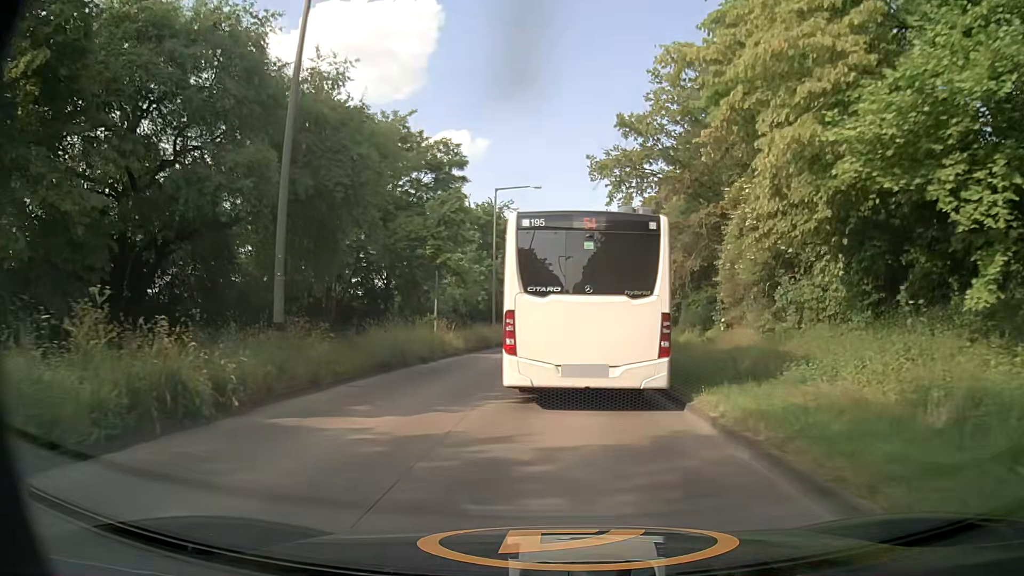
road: tertiary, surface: concrete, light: Day
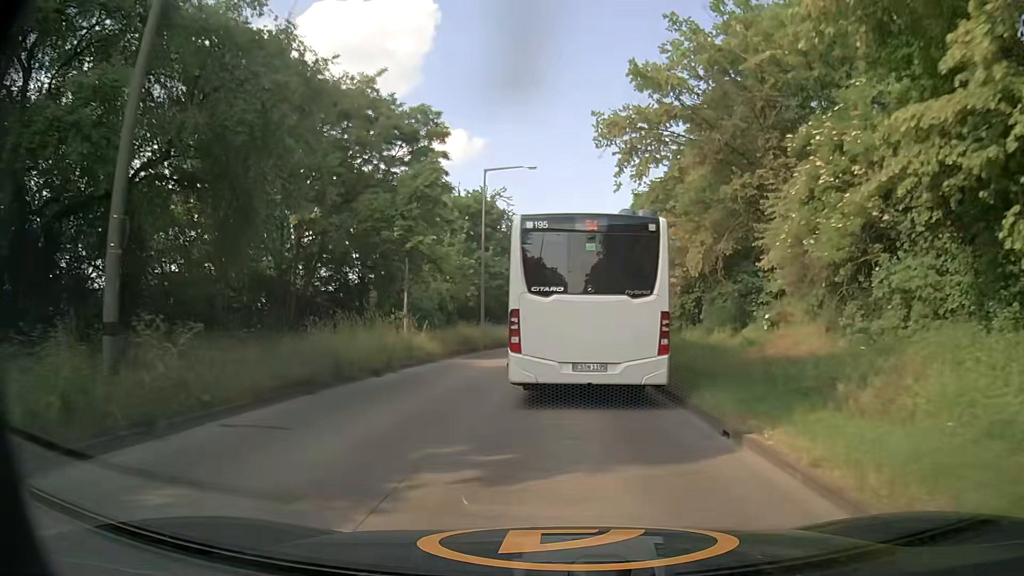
(-0.1, +5.9) m; 0°
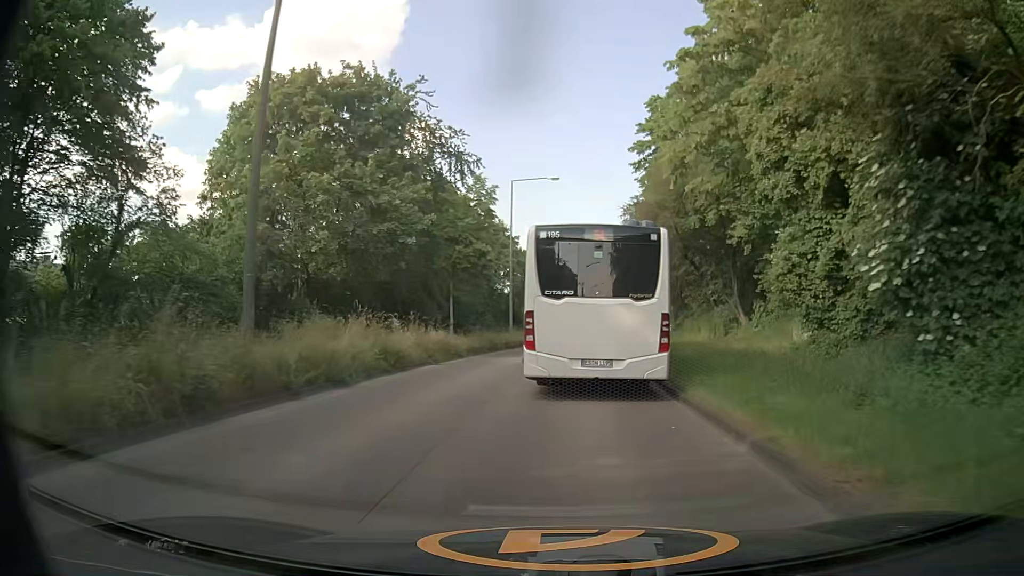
(+0.5, +30.6) m; +3°
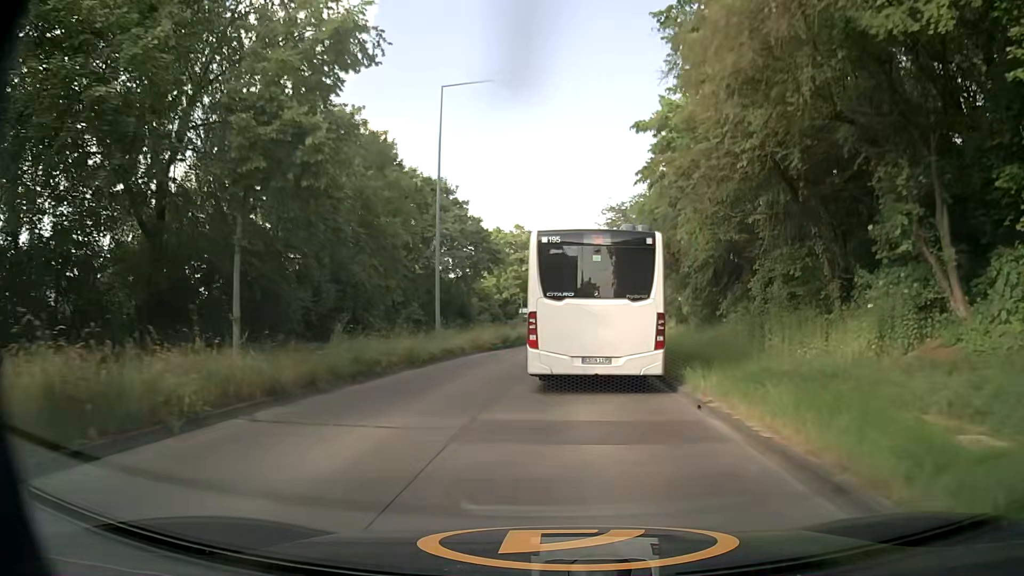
(+0.2, +18.9) m; +3°
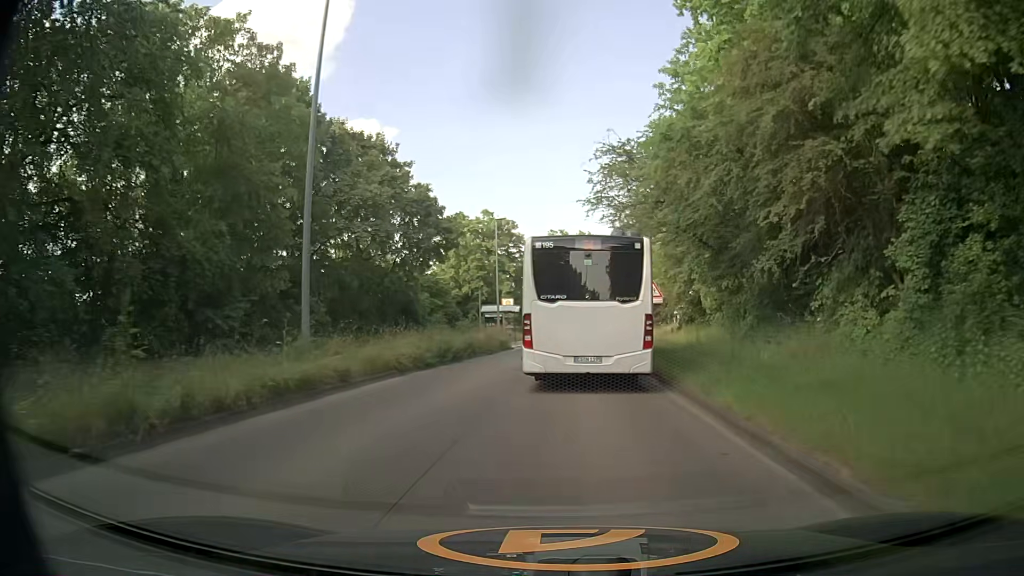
(+0.1, +12.9) m; +2°
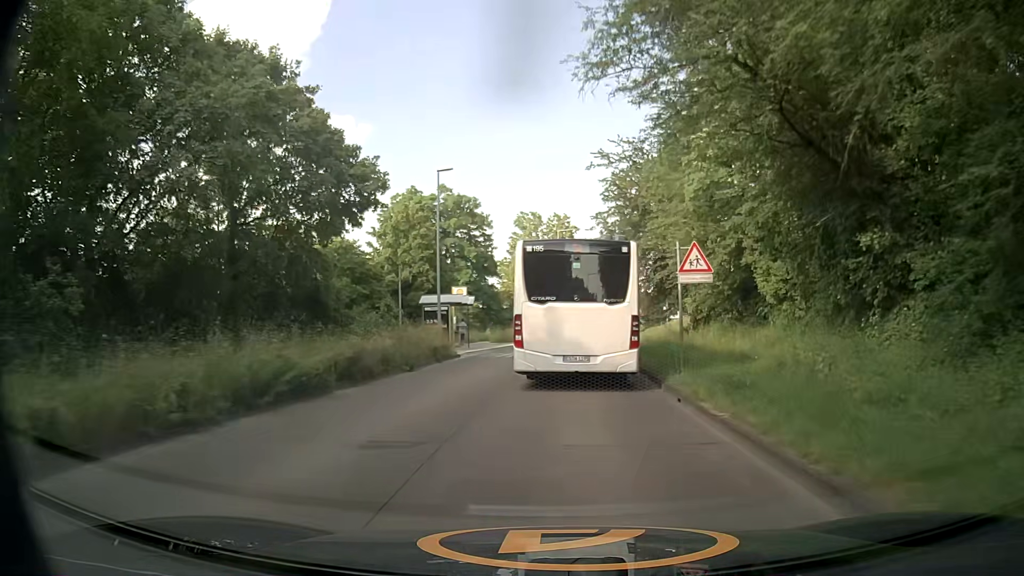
(+0.1, +13.2) m; +2°
(0, +10) (0, +20) (+1, +30) (+2, +40) (+3, +50) (+4, +60) (+6, +70) (+9, +79) (+11, +89) (+11, +99) m
